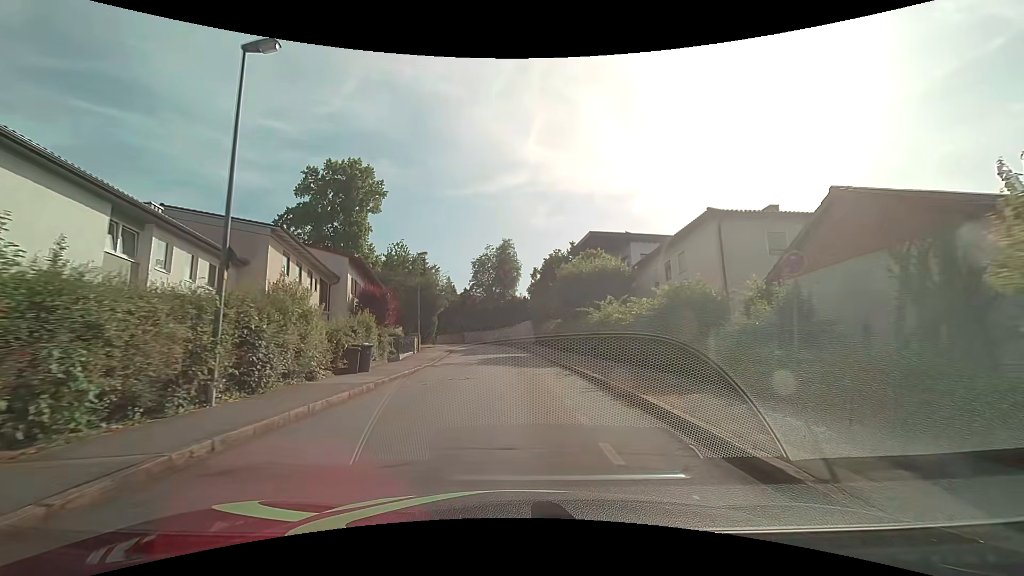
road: residential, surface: asphalt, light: Day
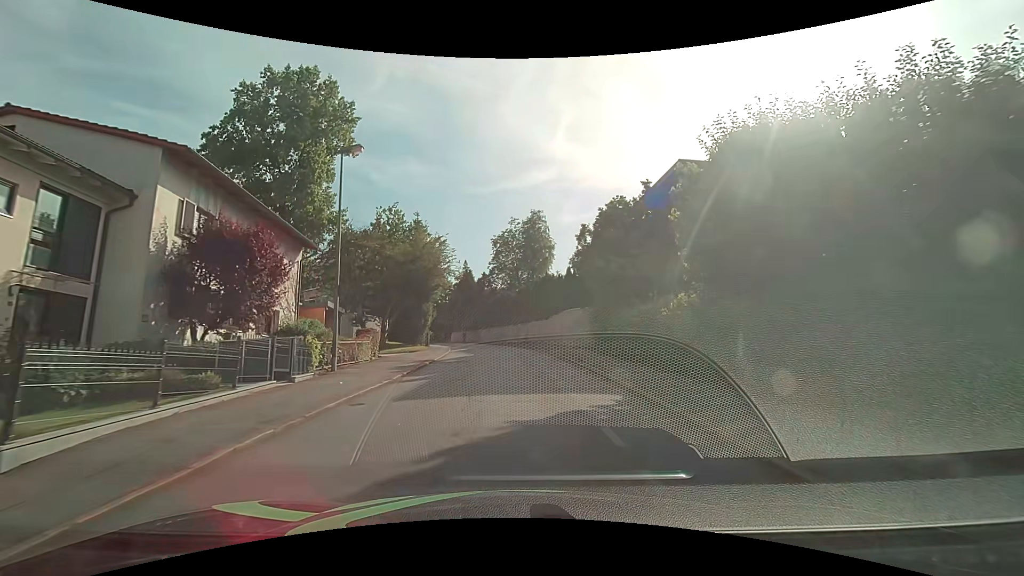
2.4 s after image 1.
(-0.8, +23.3) m; -3°
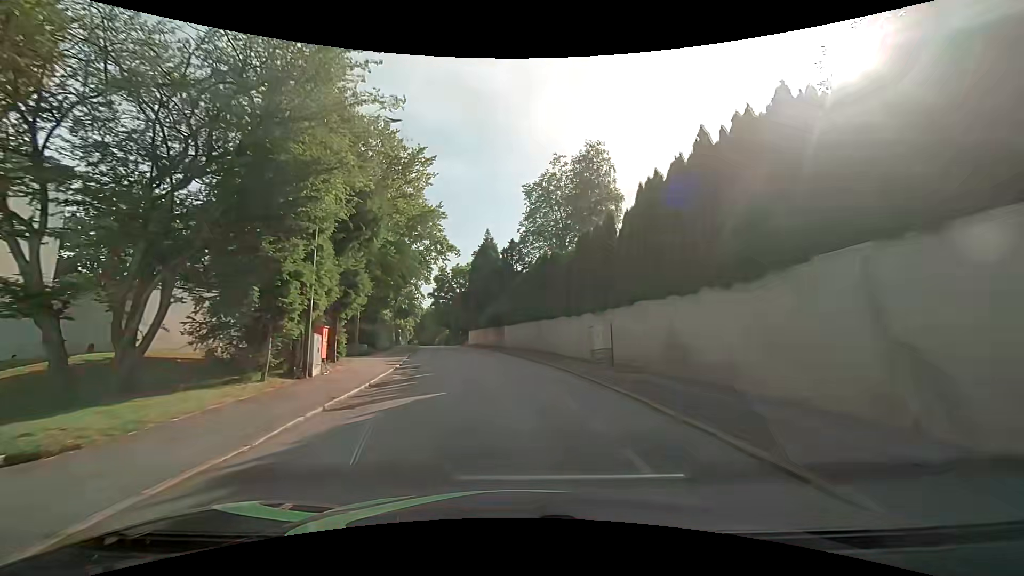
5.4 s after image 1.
(-1.1, +31.1) m; -4°
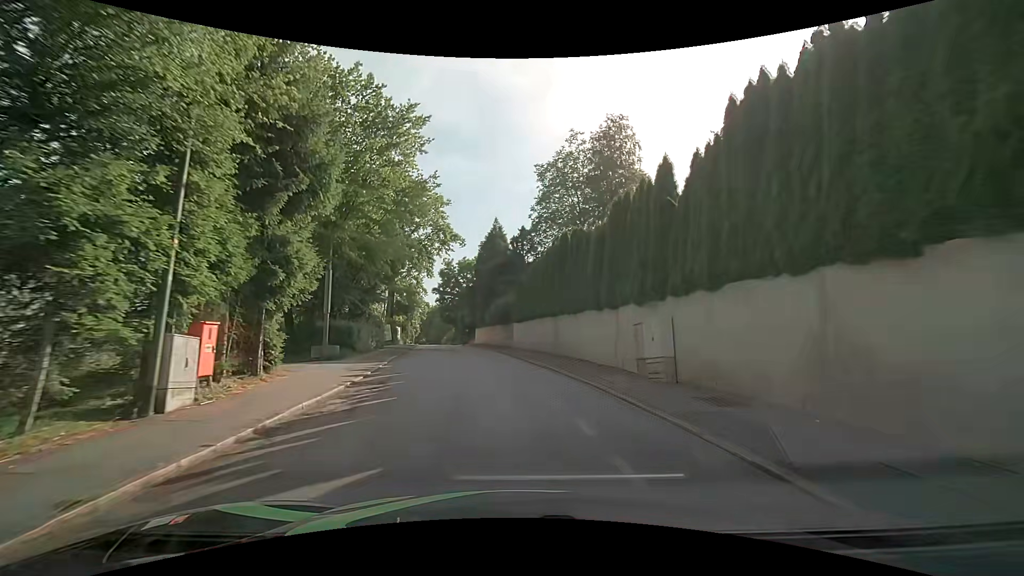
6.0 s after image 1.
(-0.1, +6.3) m; -1°
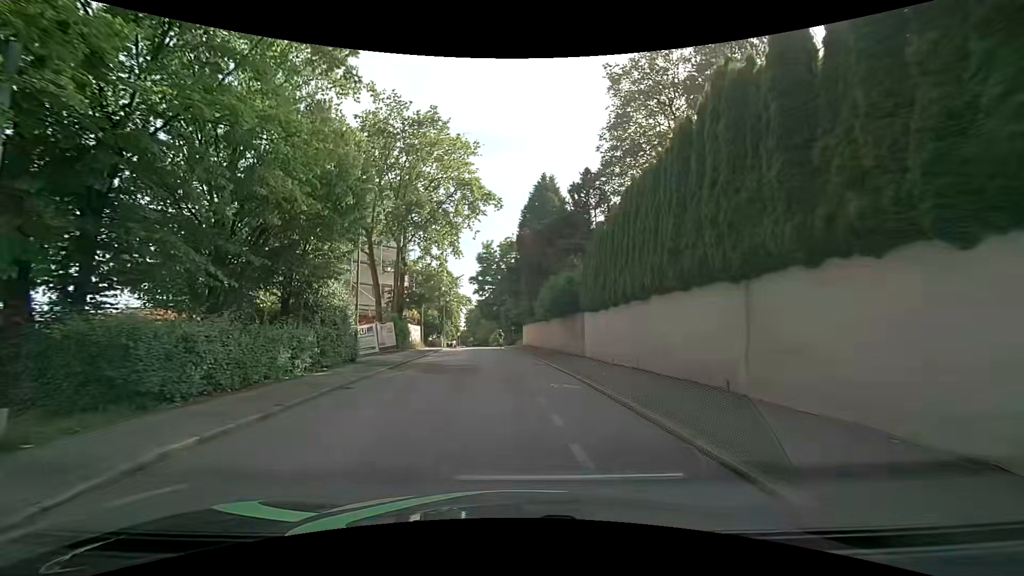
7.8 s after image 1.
(-0.7, +17.3) m; -6°
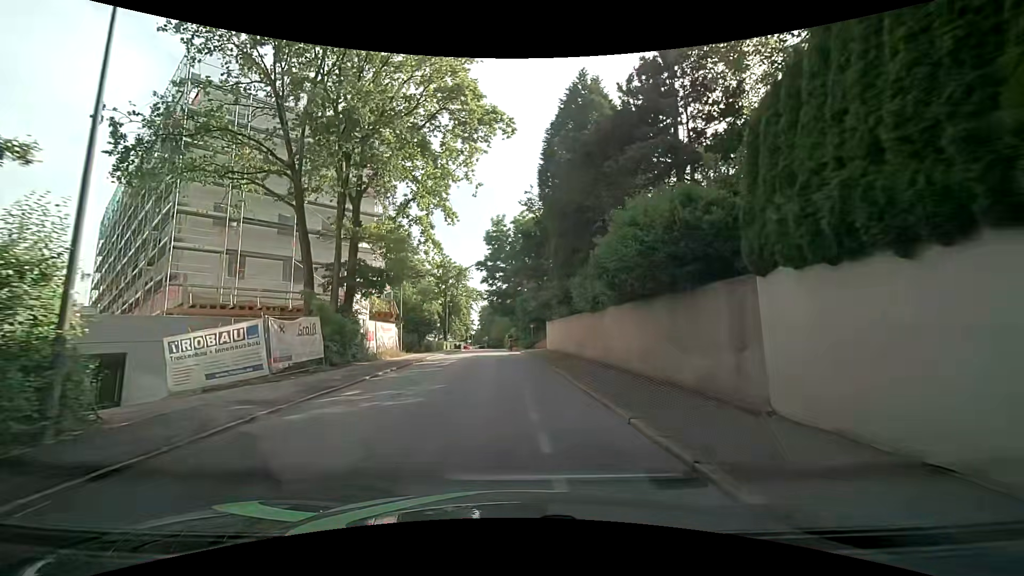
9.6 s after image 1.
(-0.4, +15.2) m; -4°
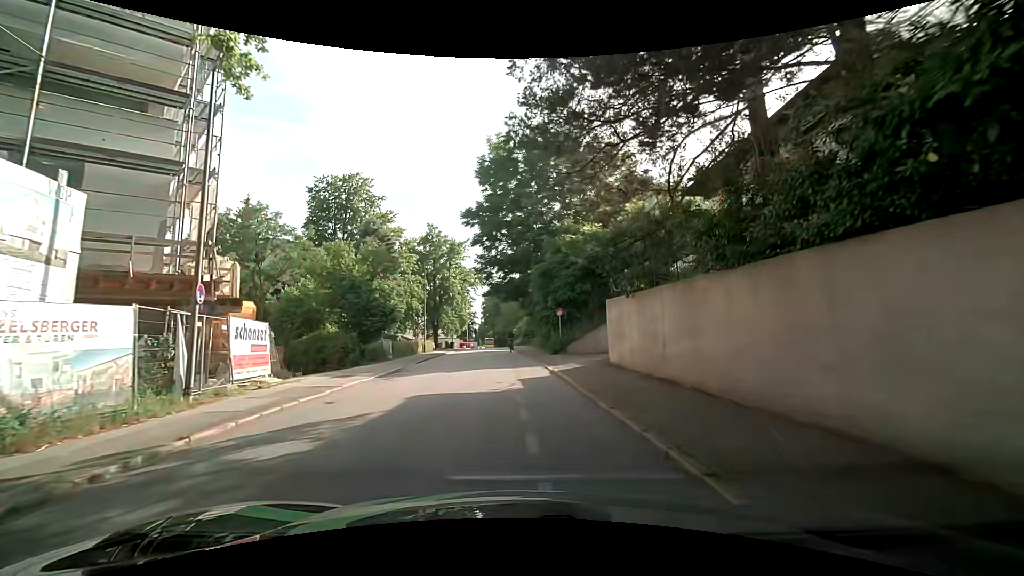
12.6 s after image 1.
(-0.1, +22.0) m; +2°
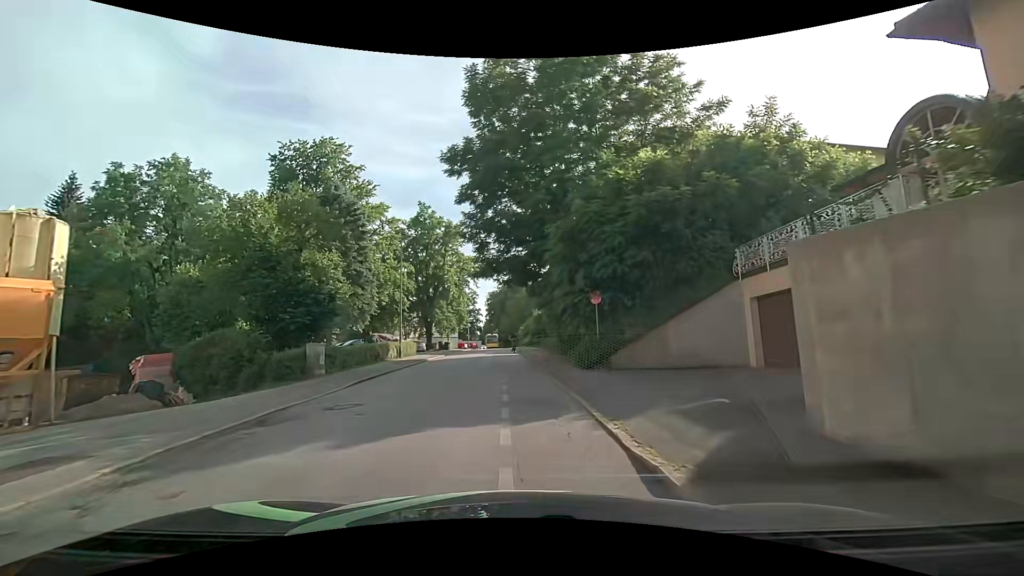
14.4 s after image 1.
(-0.3, +11.4) m; -2°
